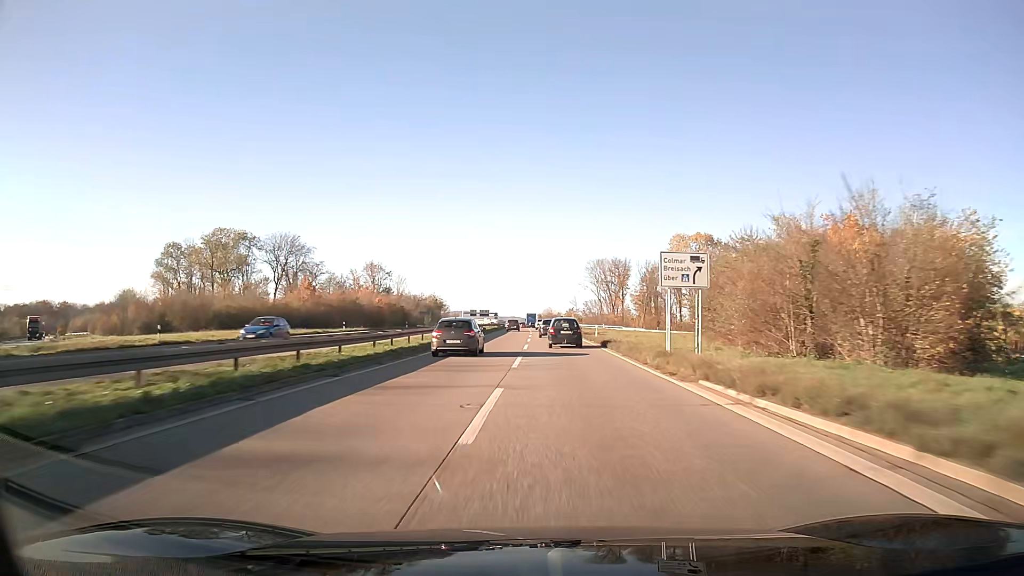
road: trunk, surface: asphalt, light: Day
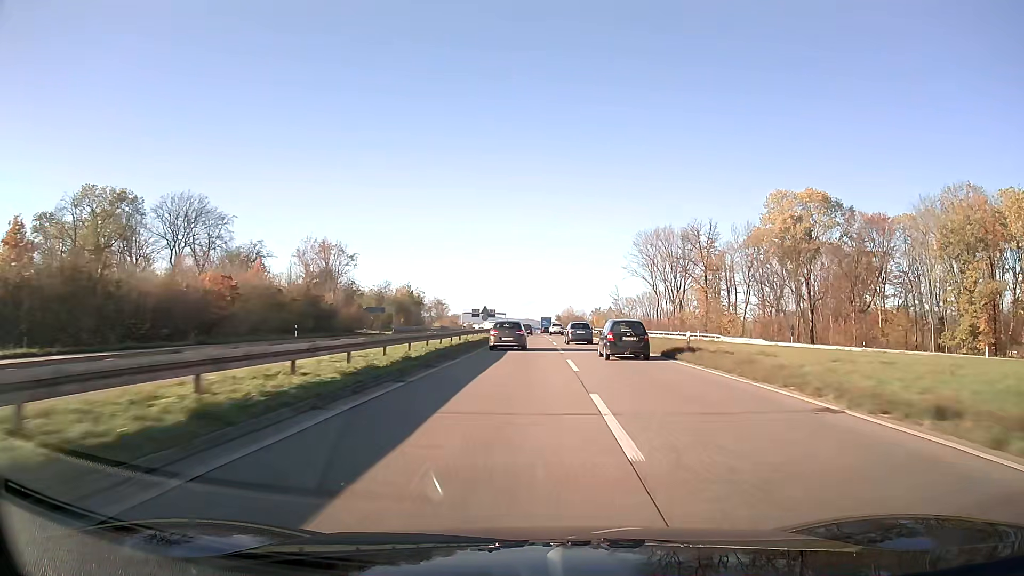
(-0.7, +60.4) m; -1°
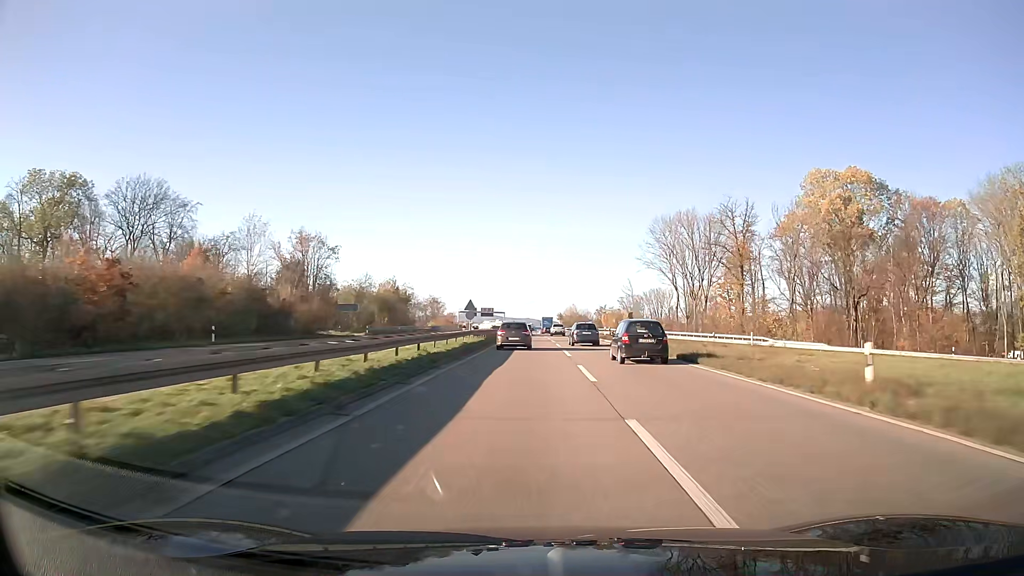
(0.0, +15.2) m; 0°
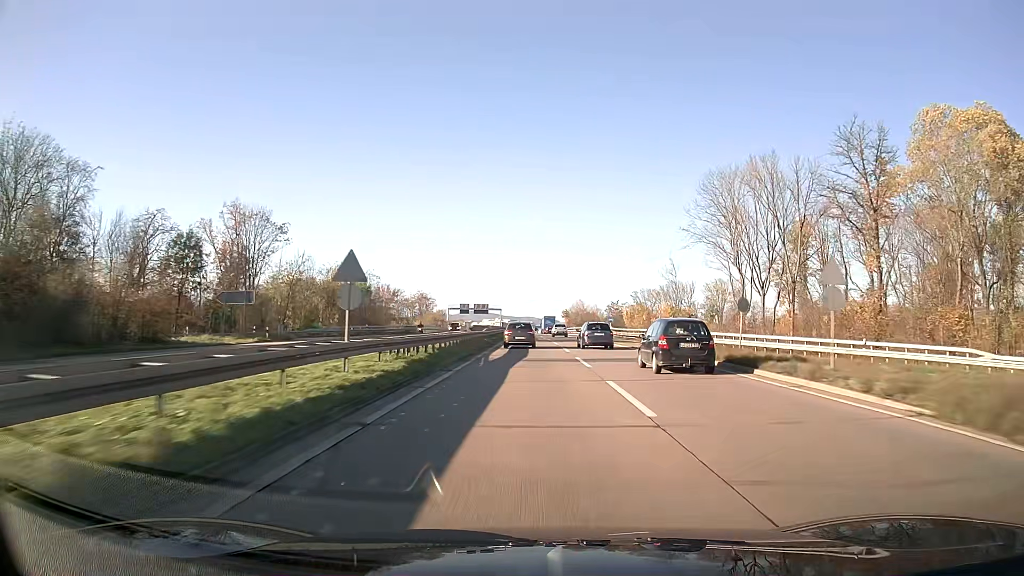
(0.0, +30.6) m; 0°
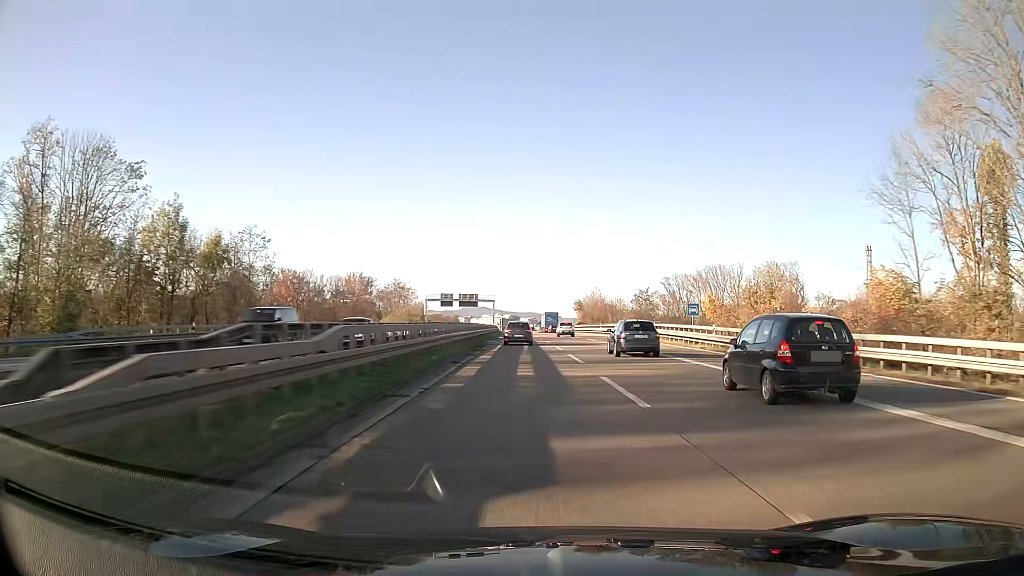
(0.0, +46.3) m; 0°
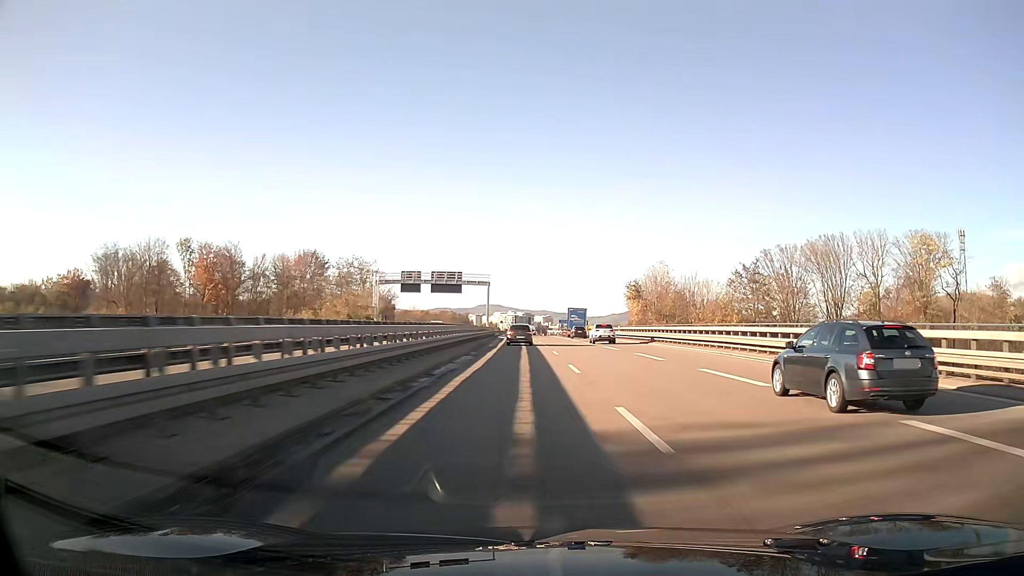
(-0.7, +62.7) m; -1°
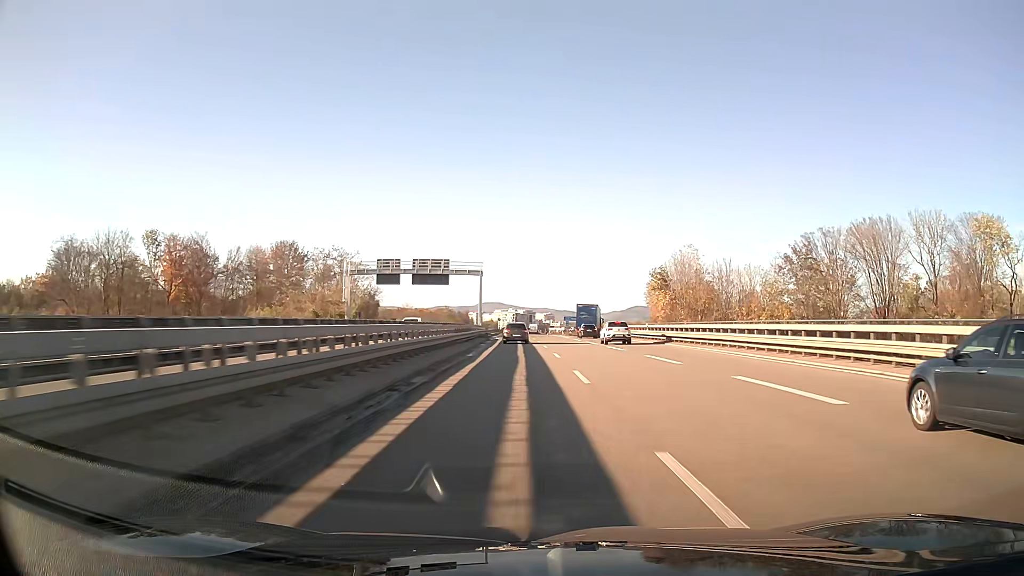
(0.0, +15.9) m; 0°
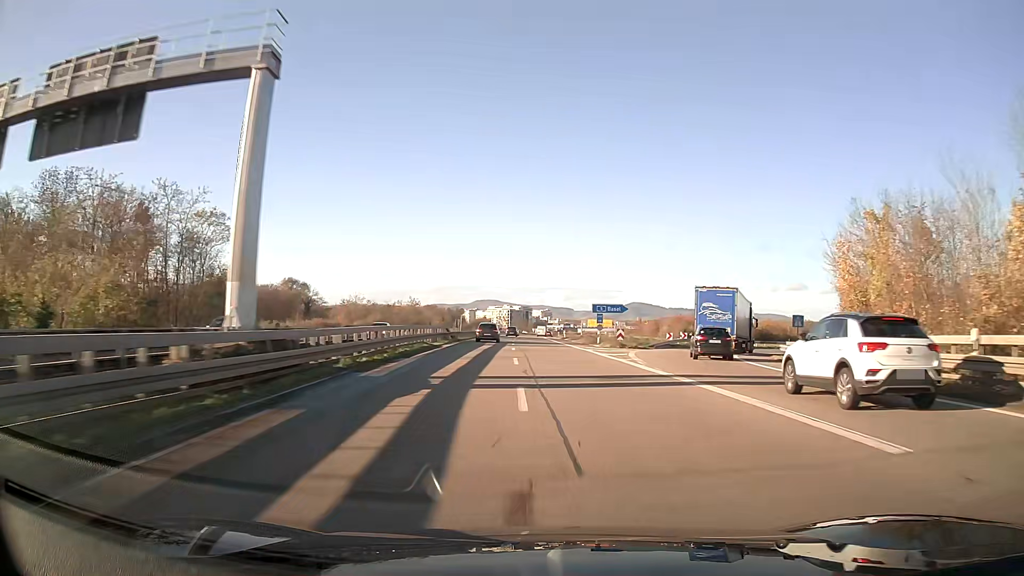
(+0.2, +64.1) m; 0°
